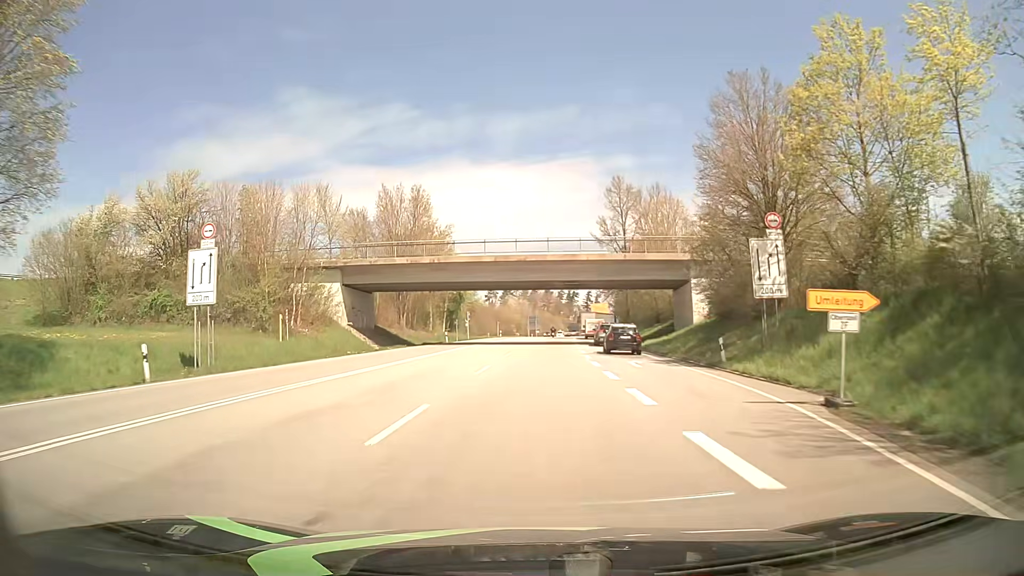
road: primary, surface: asphalt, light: Day
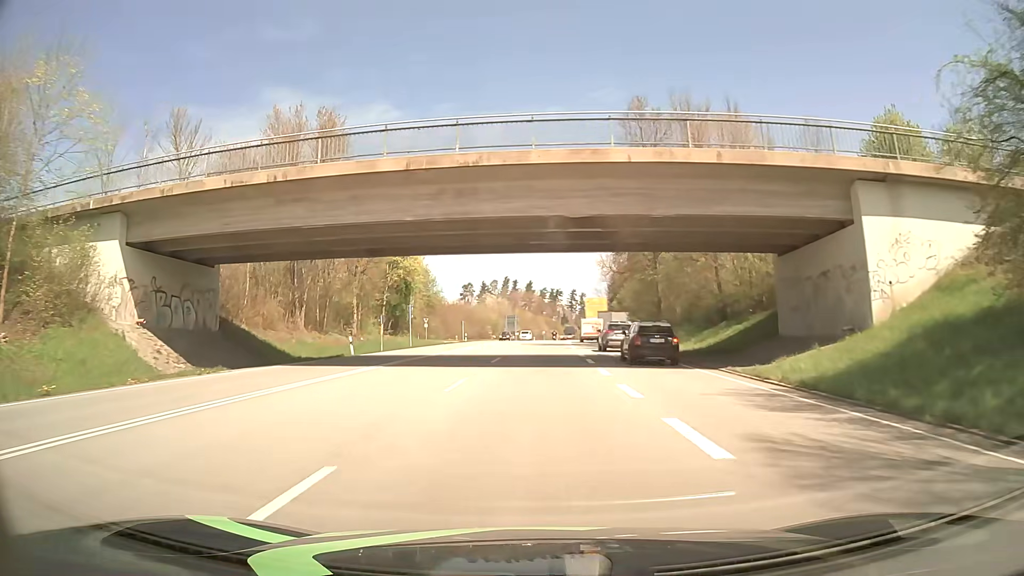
(+0.4, +29.5) m; +2°
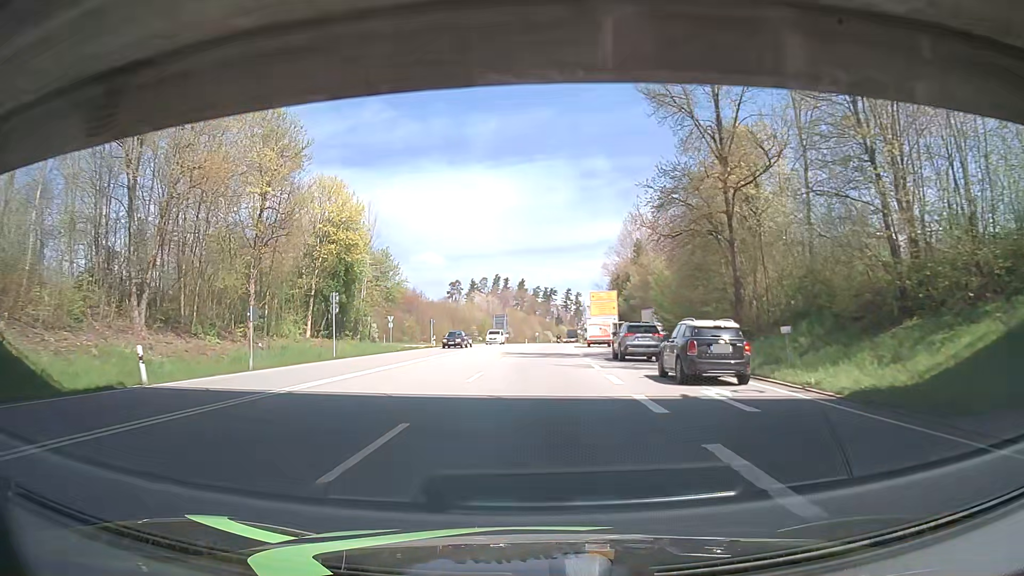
(+0.1, +20.9) m; +1°
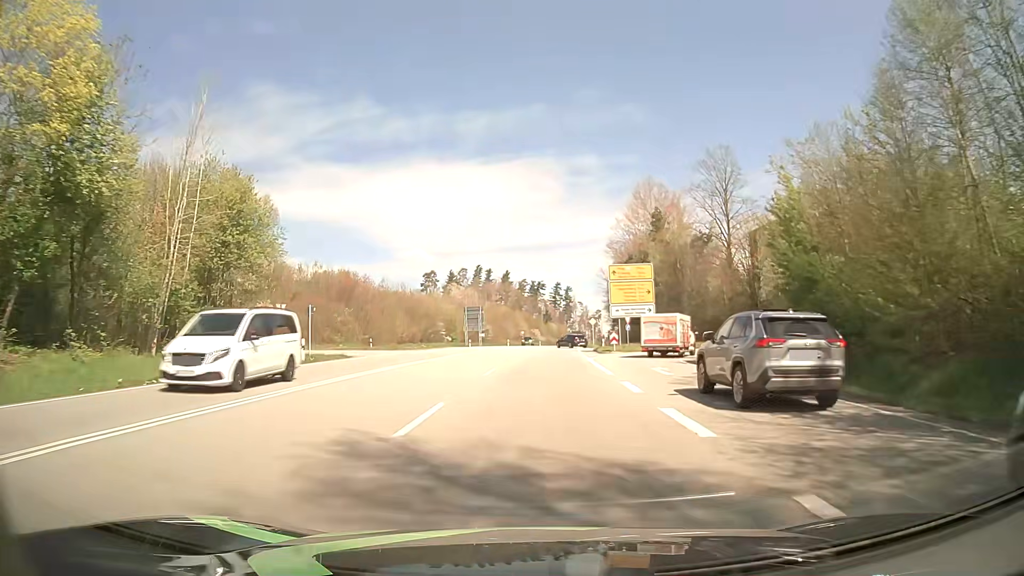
(-0.5, +33.3) m; +1°
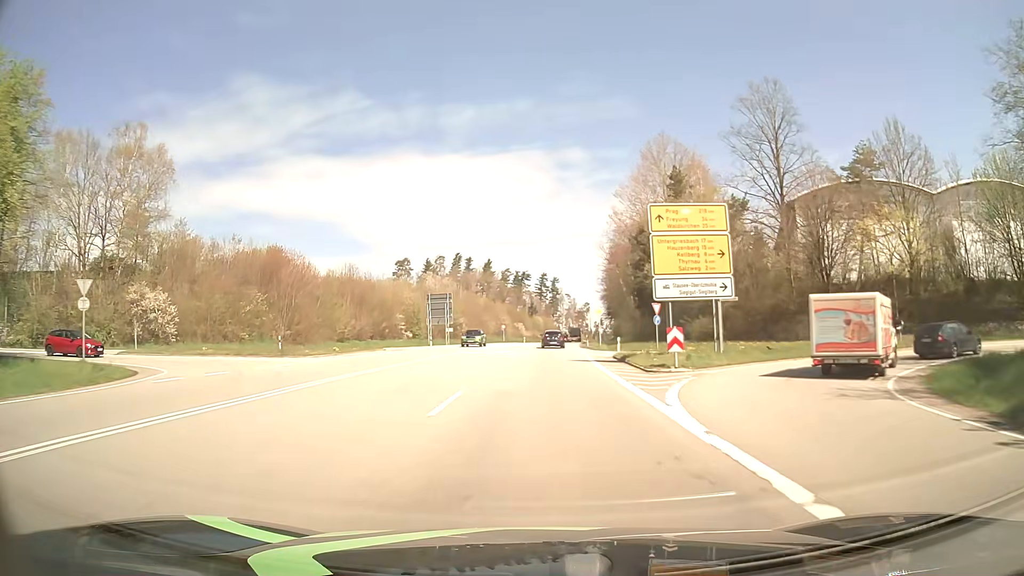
(+0.1, +23.2) m; +1°
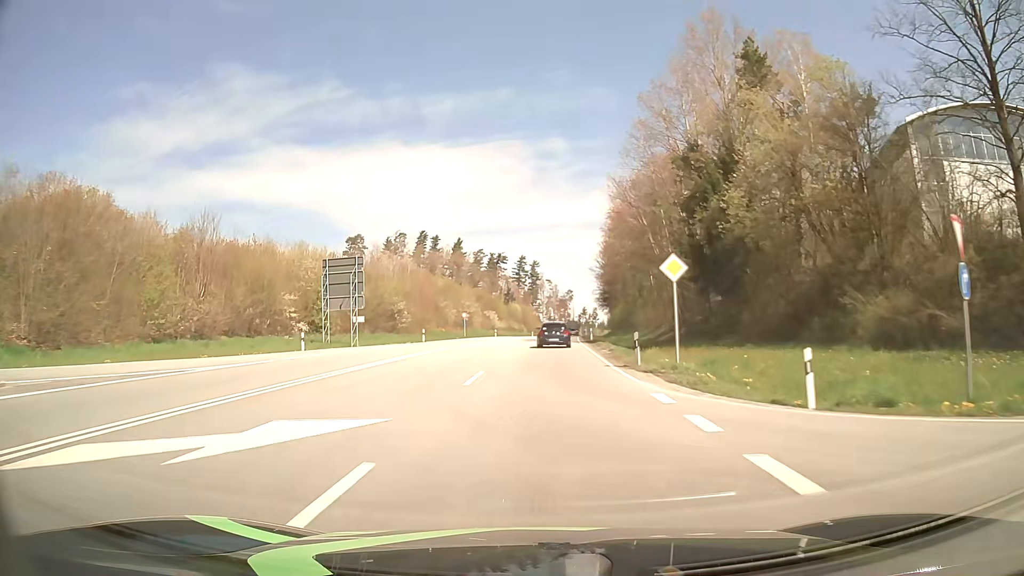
(+0.5, +34.4) m; +2°
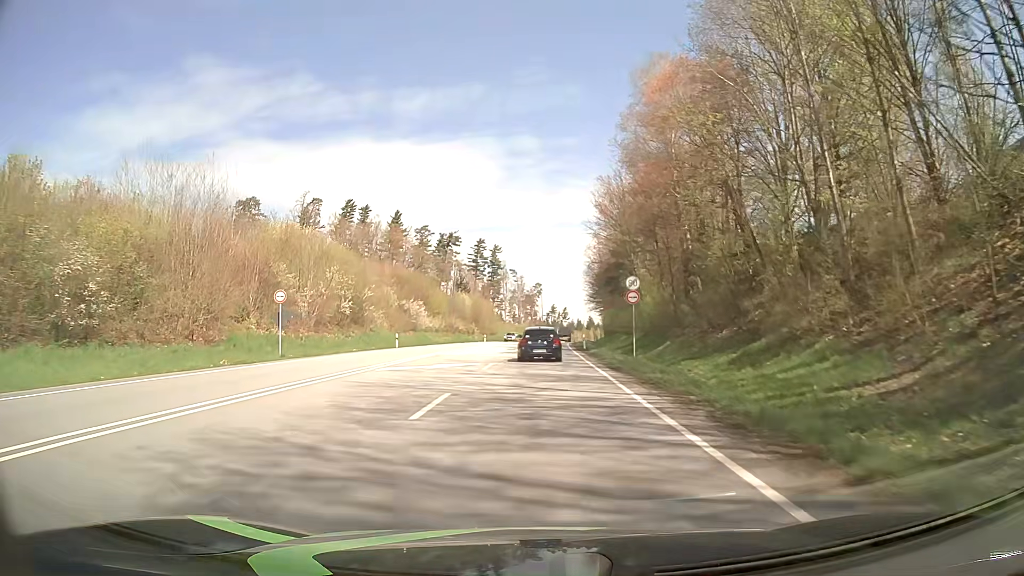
(+1.5, +52.5) m; +3°
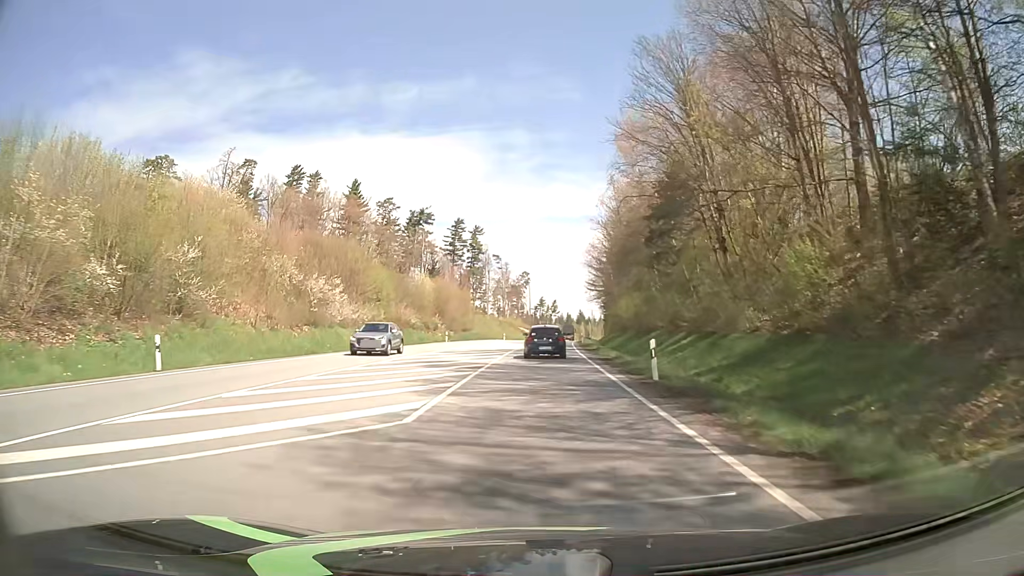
(+0.2, +31.3) m; +1°
(0, +10) (0, +20) (0, +30) (+1, +40) (+1, +50) (+2, +60) (+2, +70) (+3, +80) (+4, +90) (+4, +100) m
